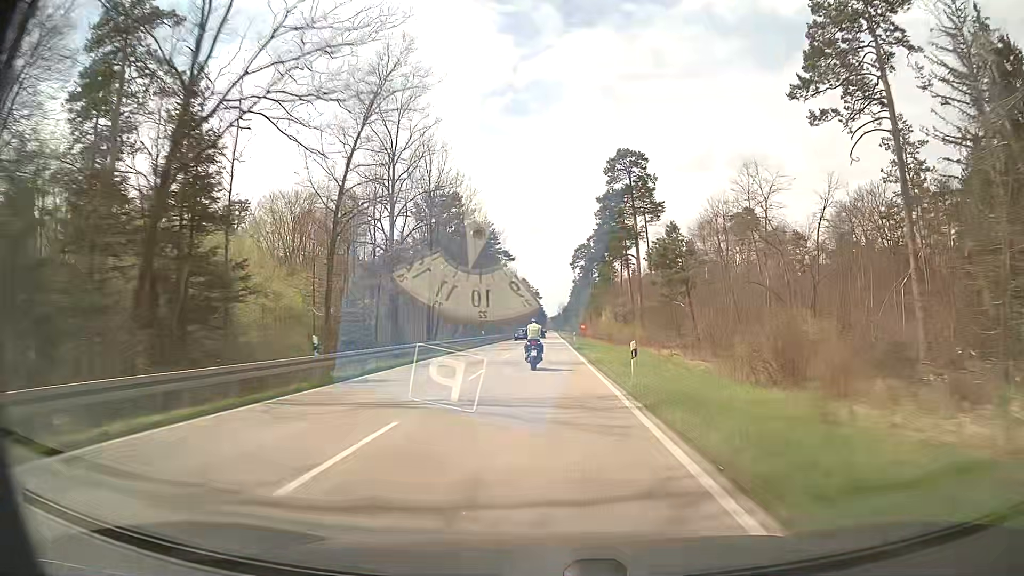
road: primary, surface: asphalt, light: Day
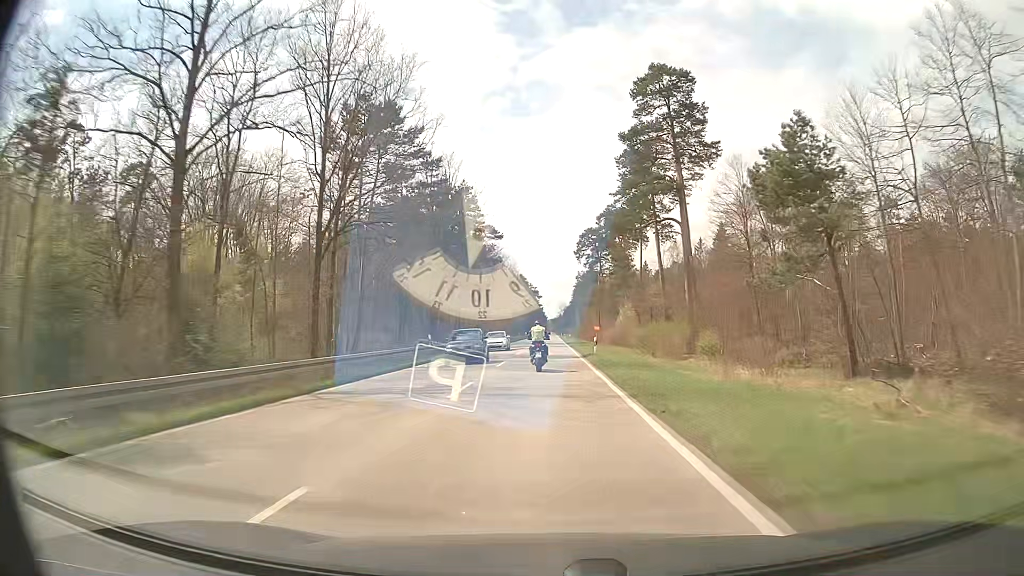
(+0.1, +29.2) m; 0°
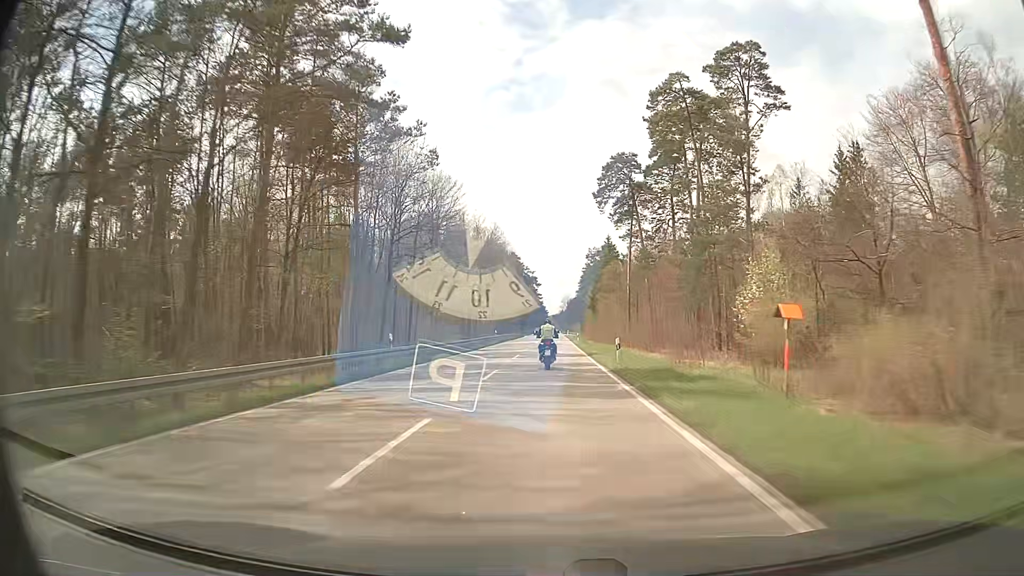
(+0.5, +58.0) m; 0°
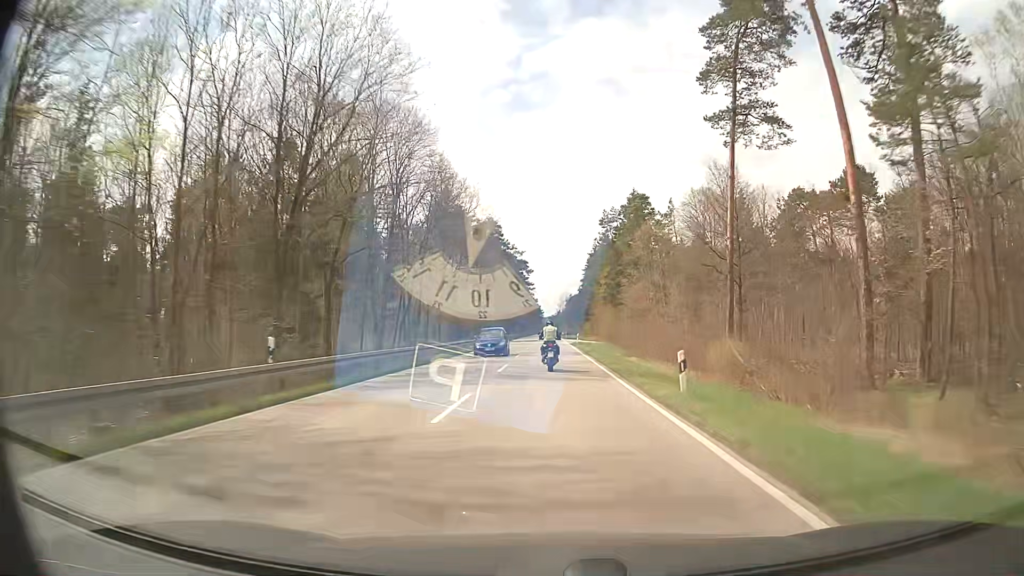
(+0.4, +58.4) m; +1°
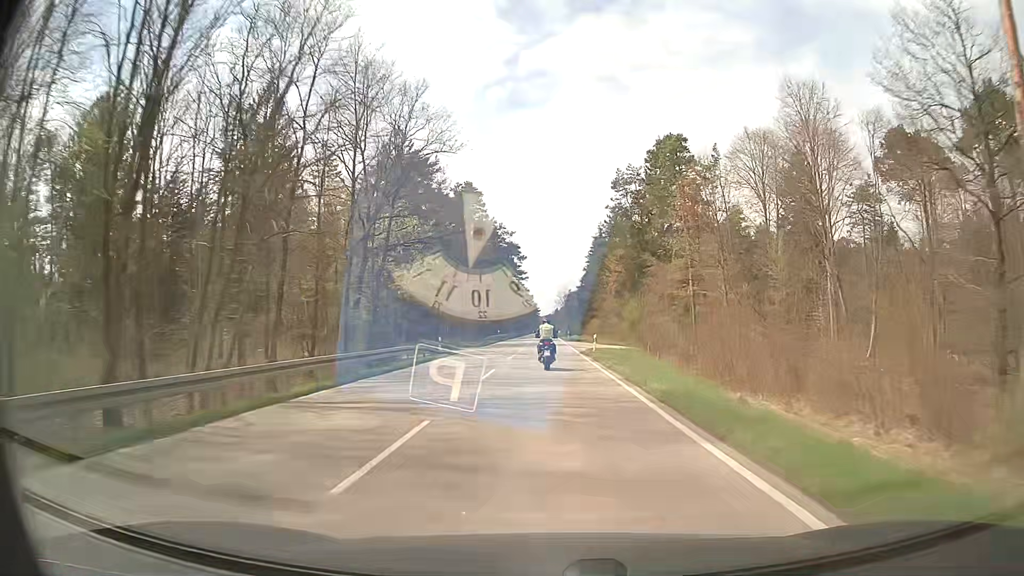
(0.0, +29.2) m; 0°
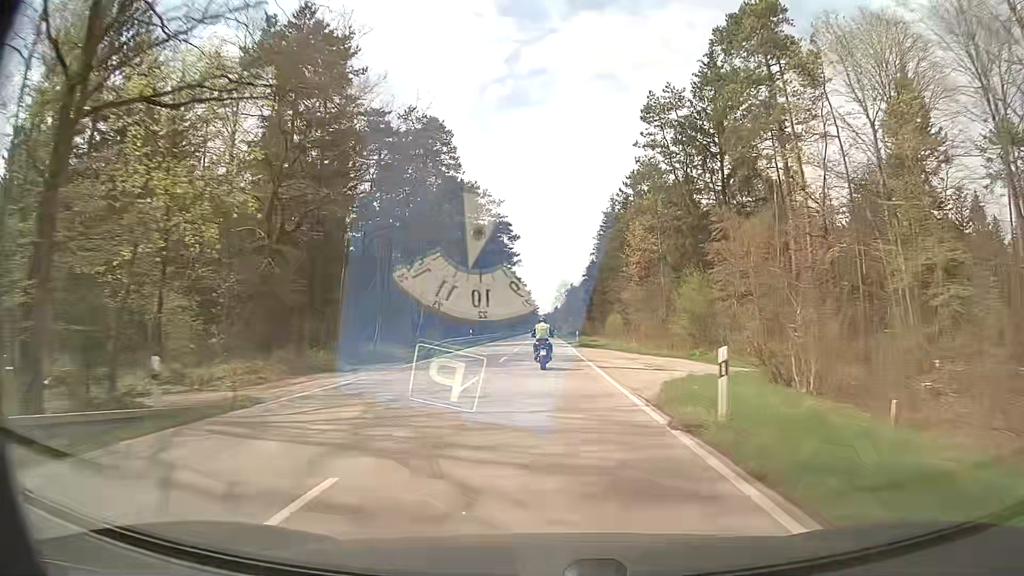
(+0.1, +29.0) m; 0°
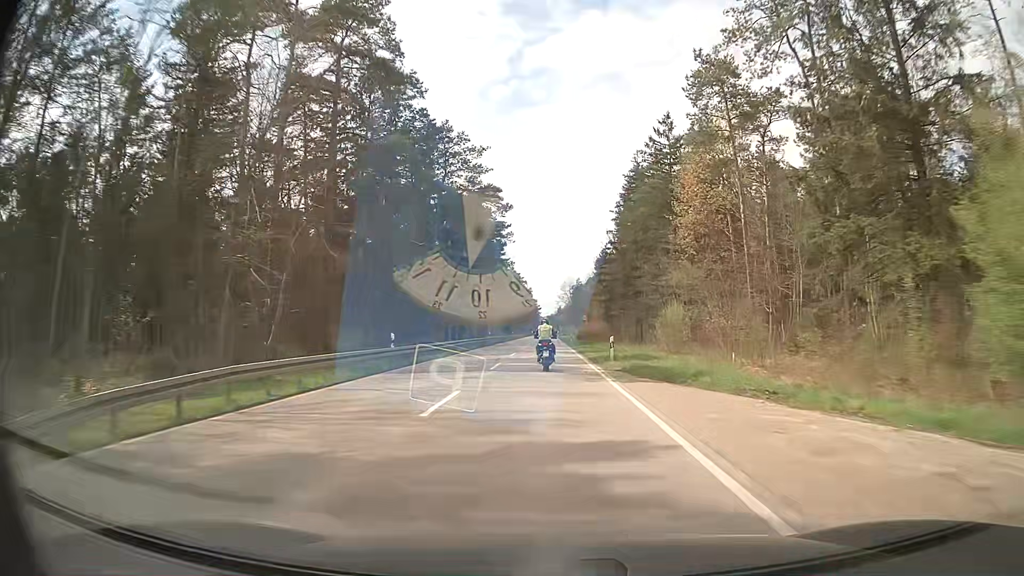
(-0.1, +28.8) m; 0°
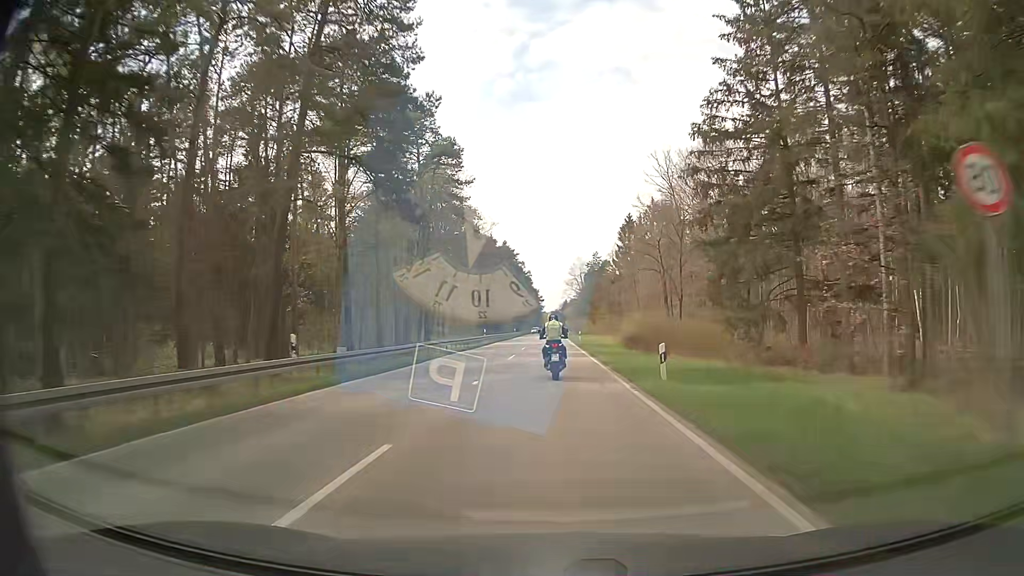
(-0.1, +57.1) m; 0°
(0, +10) (0, +20) (0, +30) (0, +40) (0, +50) (0, +60) (0, +70) (0, +80) (0, +90) (+1, +100) m
